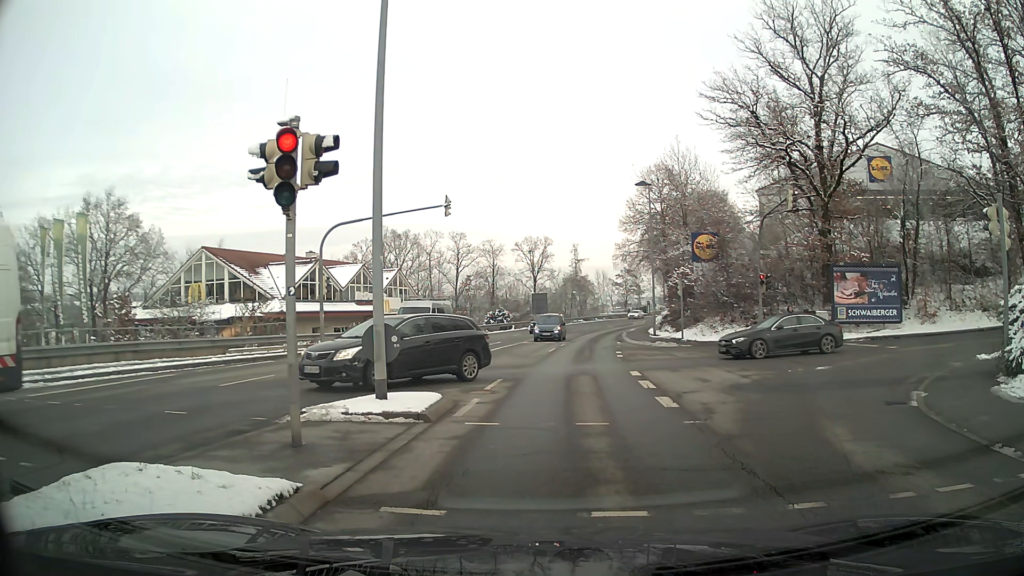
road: tertiary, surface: asphalt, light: Day
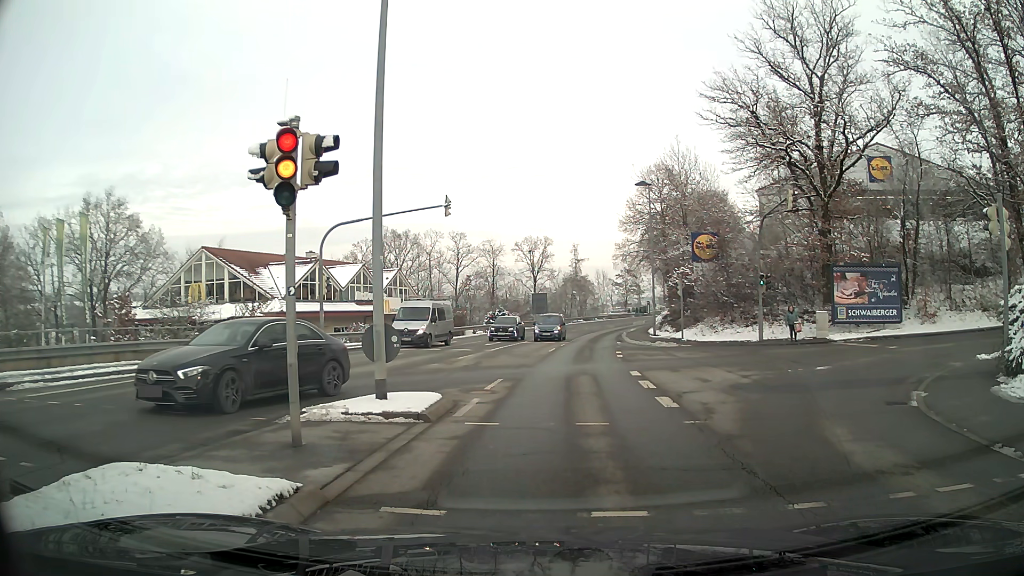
(0.0, 0.0) m; 0°
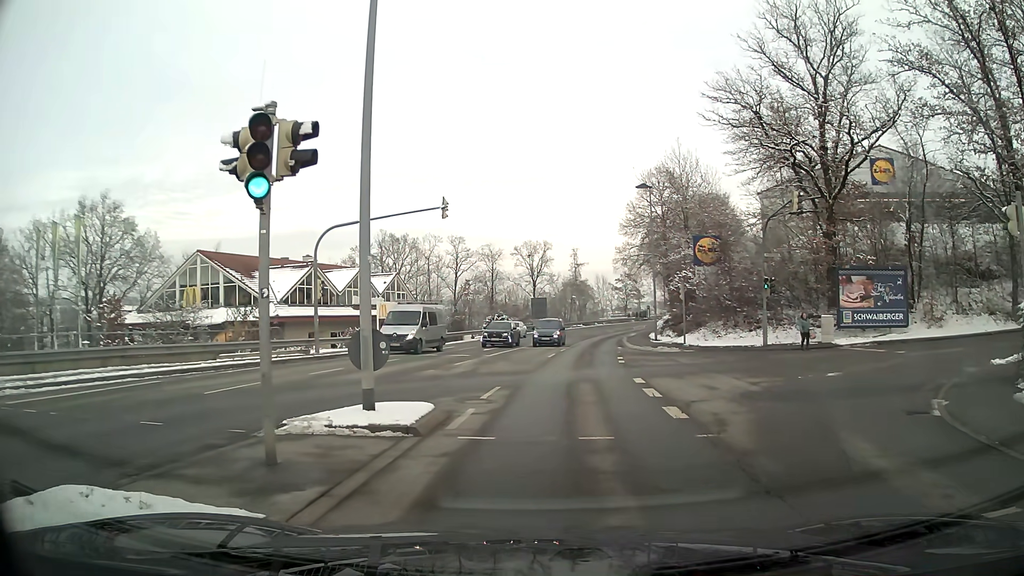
(0.0, +0.8) m; +1°
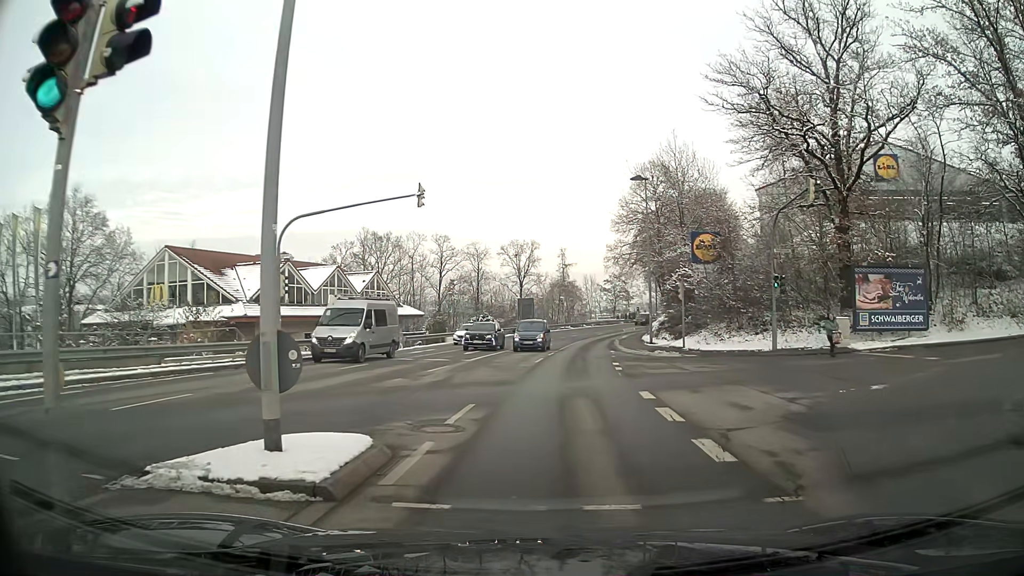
(0.0, +3.3) m; +1°
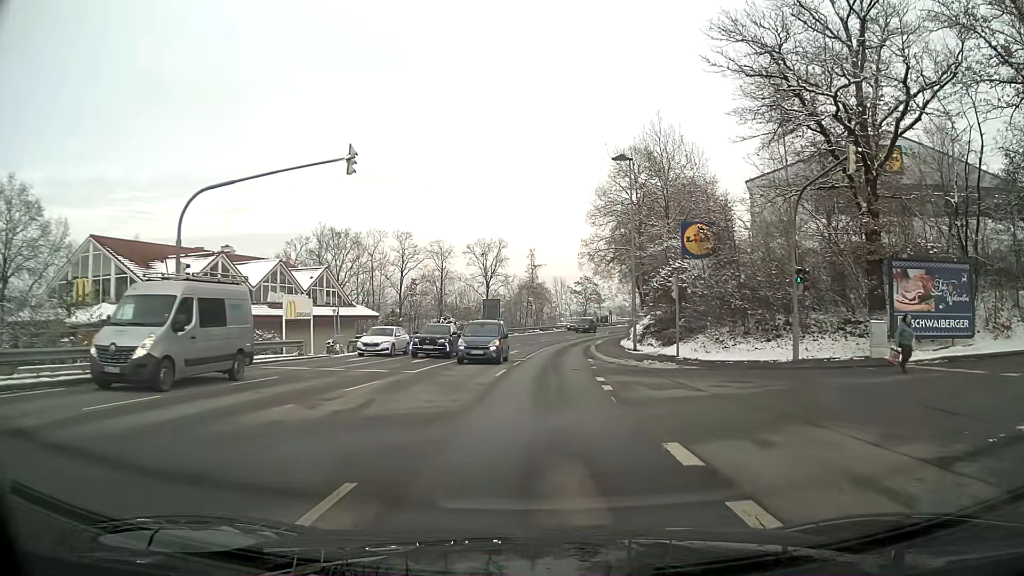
(+0.2, +6.3) m; +3°
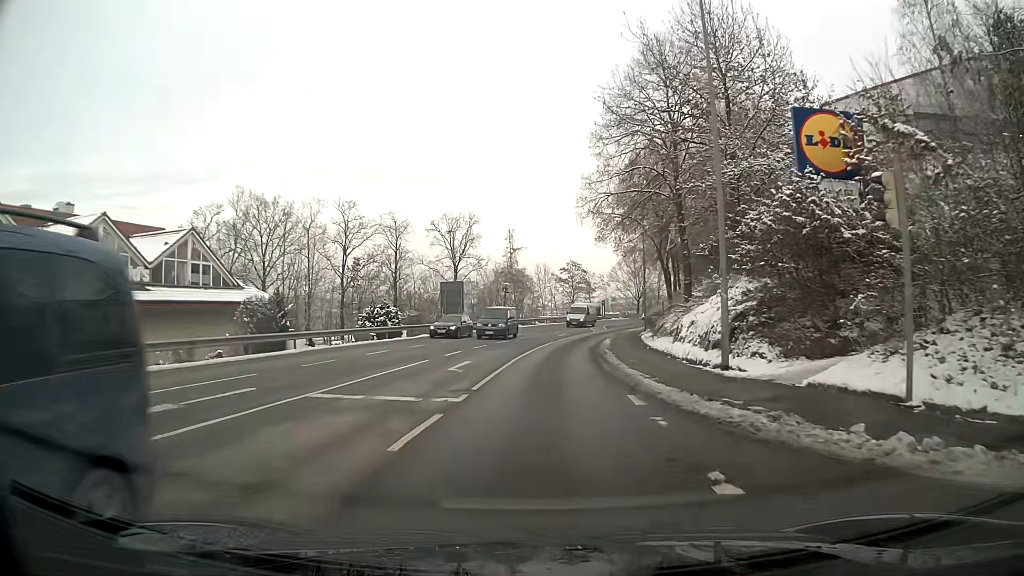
(+0.4, +20.1) m; +1°
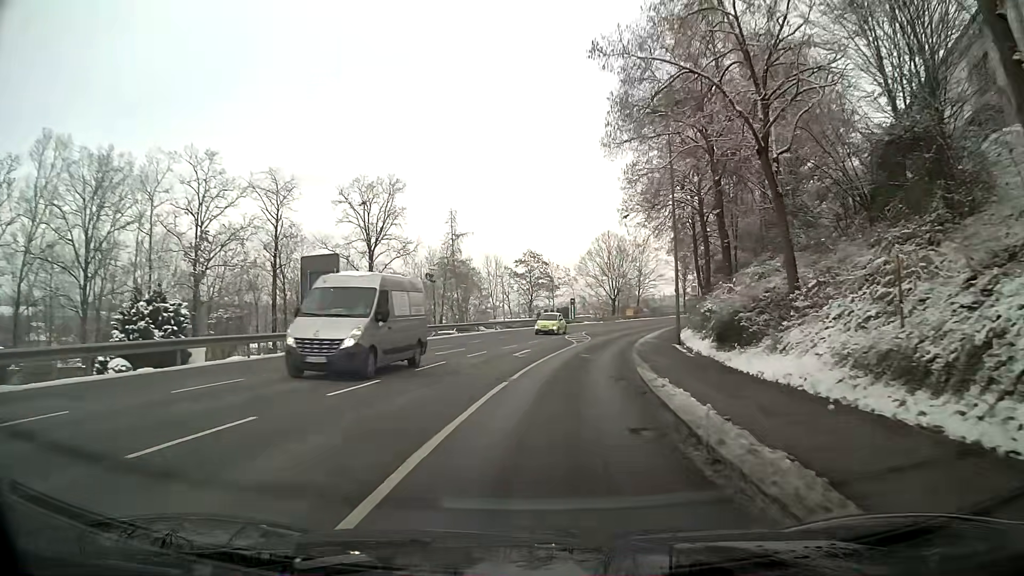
(+0.9, +25.3) m; +4°
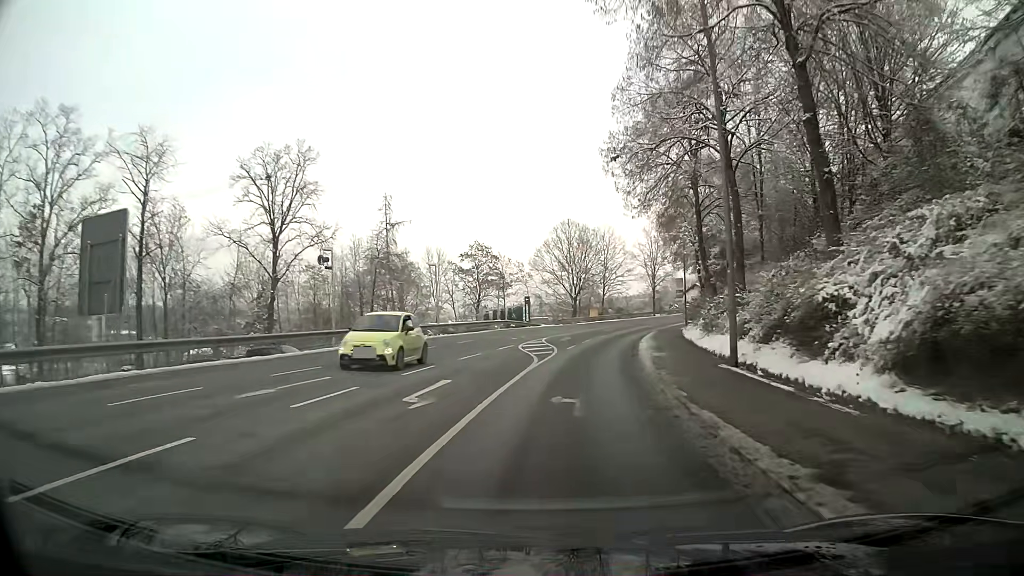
(+0.4, +13.7) m; +3°
(0, +10) (+1, +20) (+3, +30) (+5, +40) (+7, +49) (+10, +59) (+14, +68) (+18, +77) (+22, +86) (+27, +95) m
